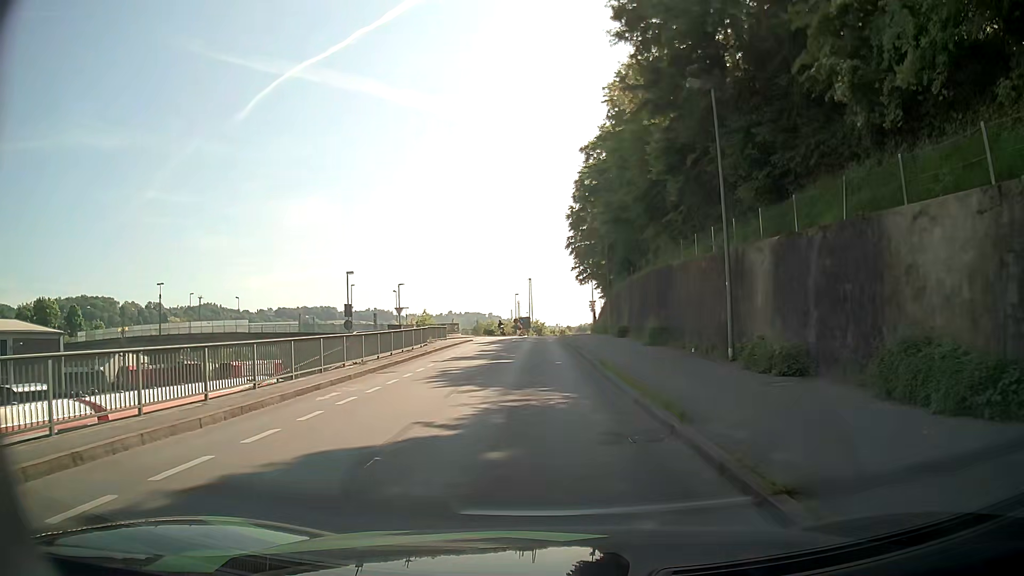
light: Day
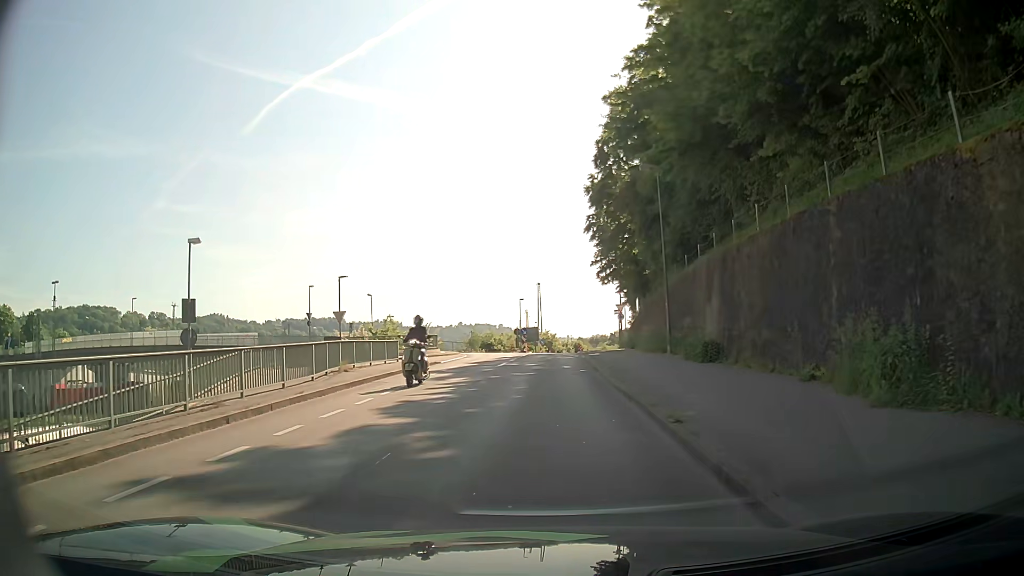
(-0.3, +19.6) m; -1°
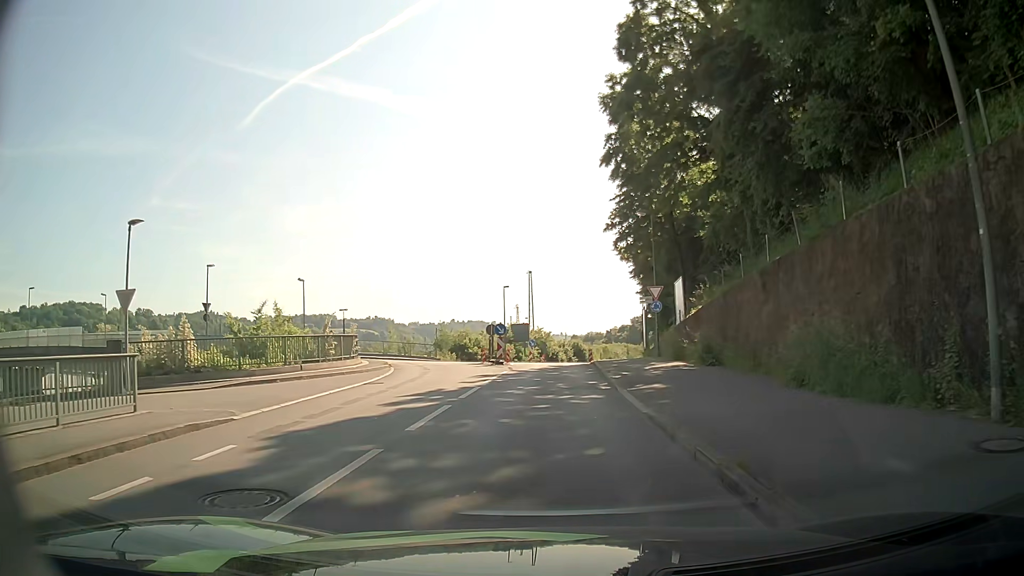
(-0.1, +21.0) m; 0°
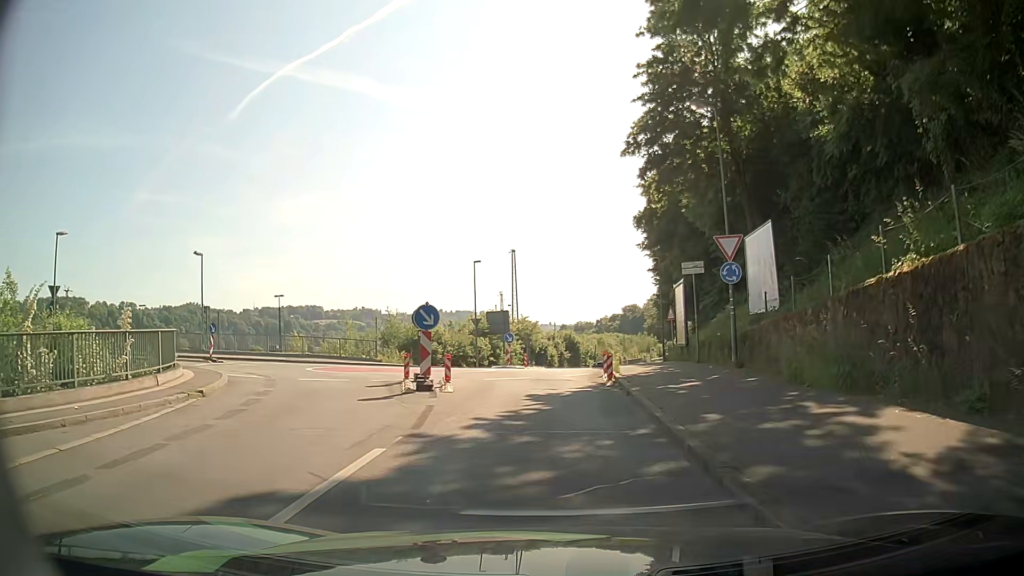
(+0.2, +16.5) m; +1°
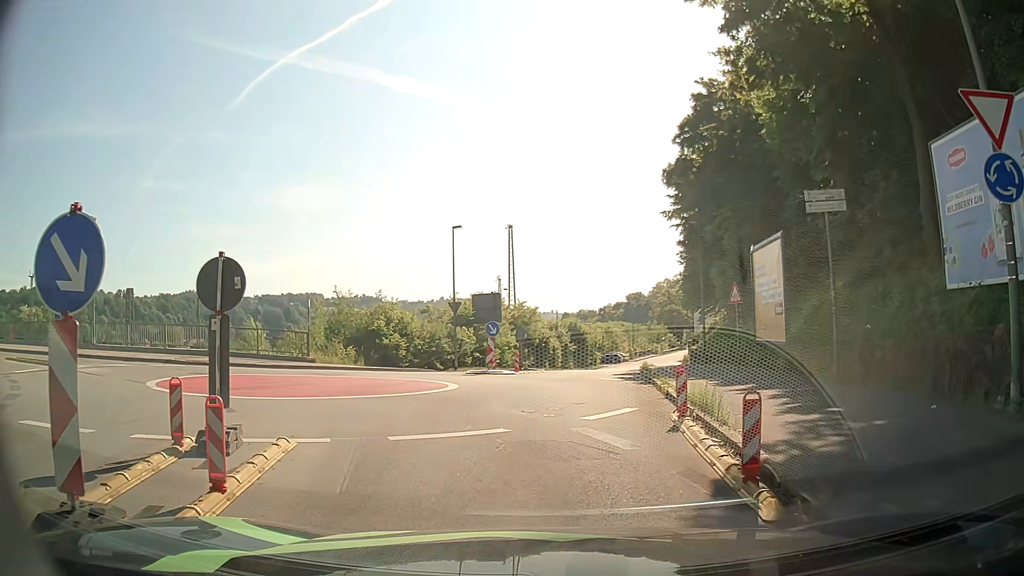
(+0.1, +12.0) m; -2°
